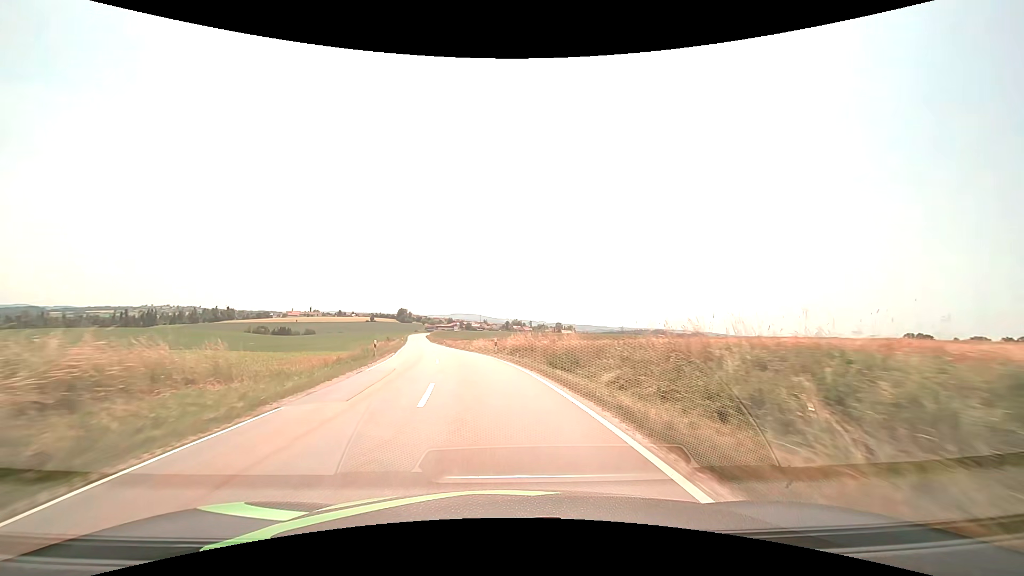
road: tertiary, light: Day
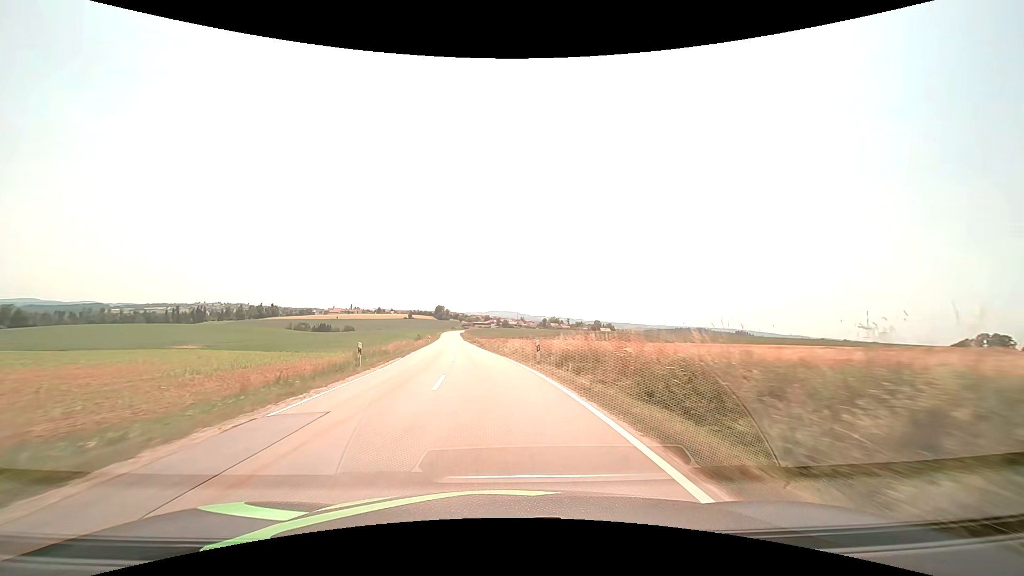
(-0.3, +9.1) m; -3°
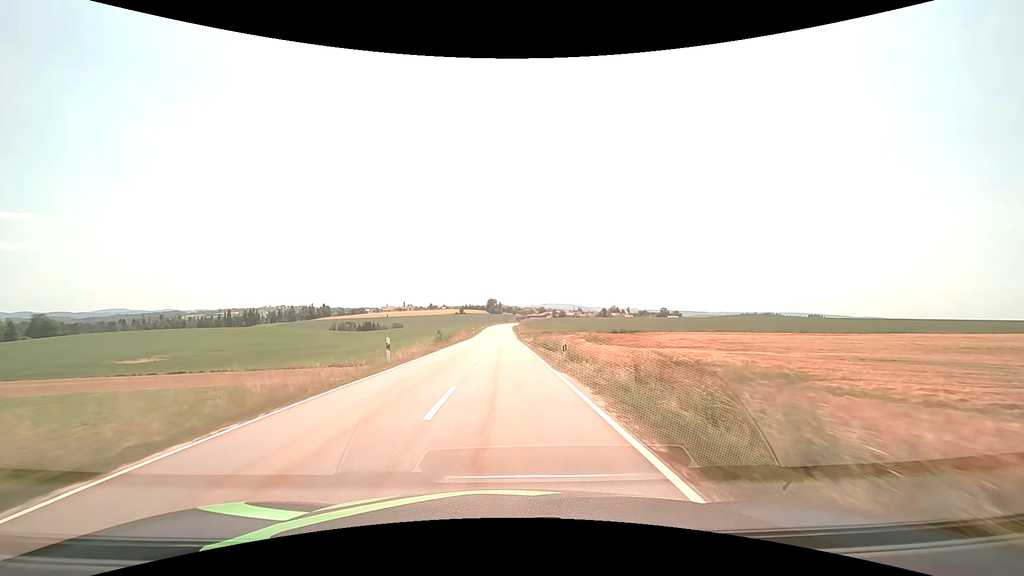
(-5.0, +54.4) m; -7°
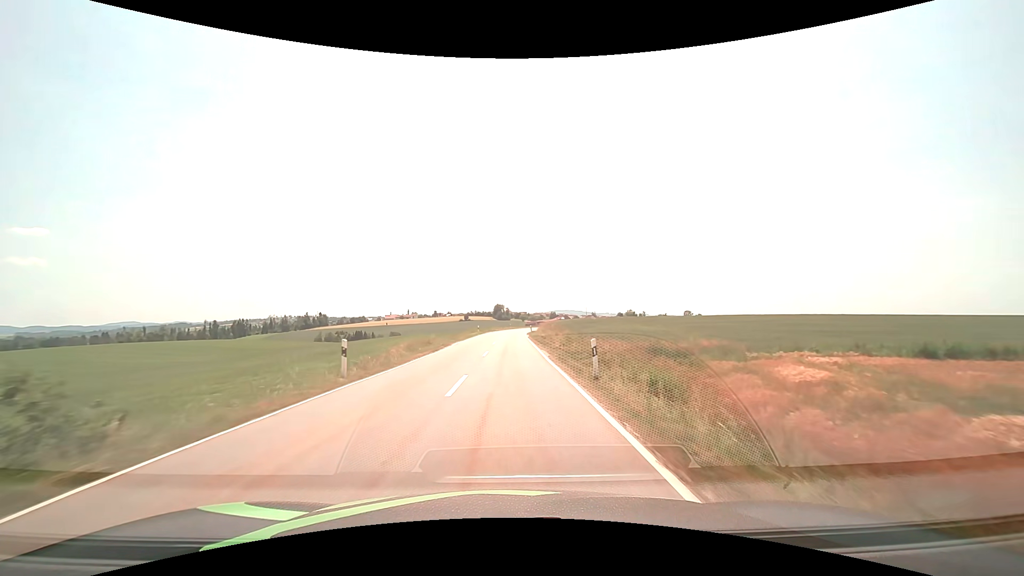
(-0.4, +60.2) m; -1°
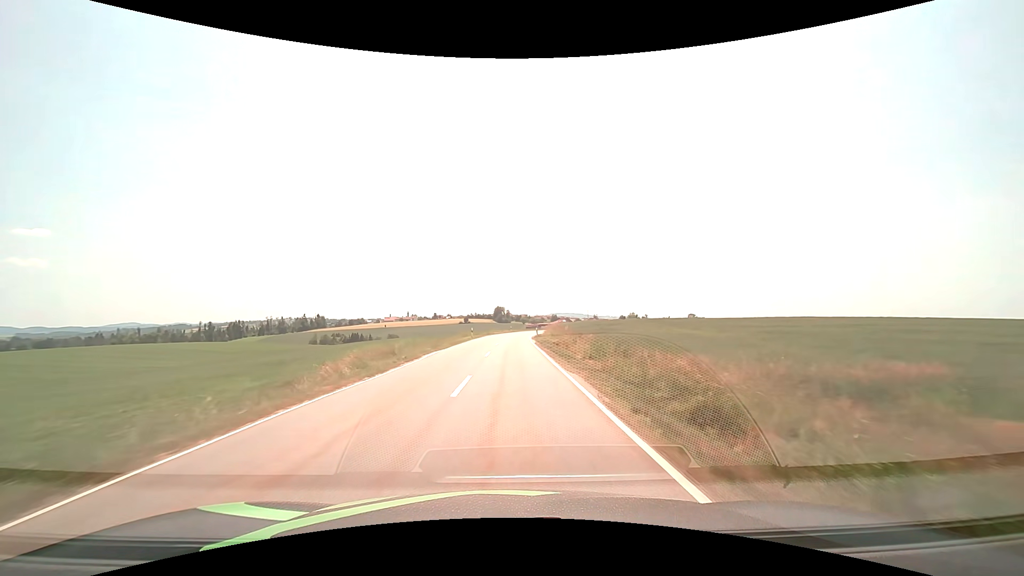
(0.0, +12.3) m; 0°
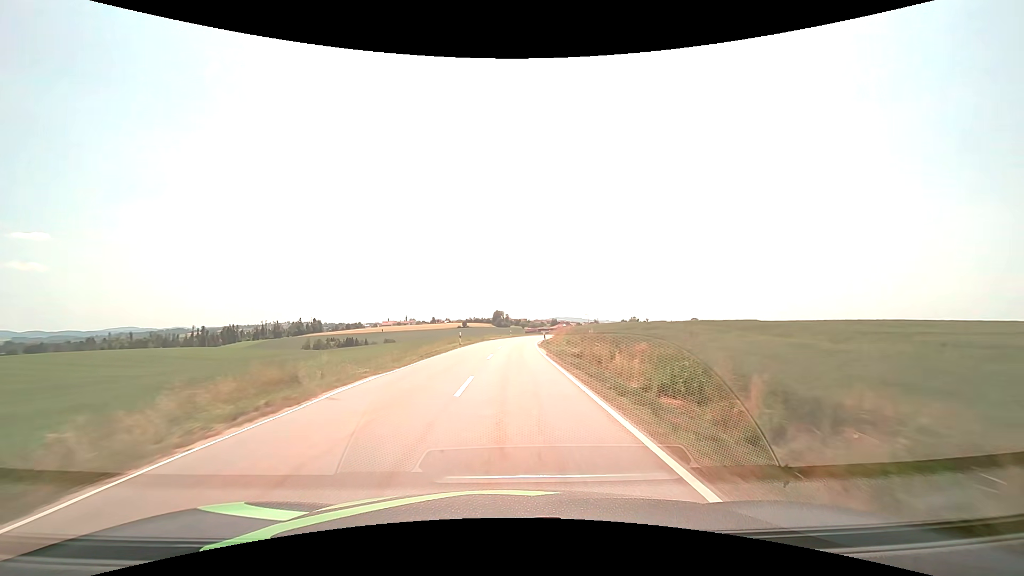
(0.0, +12.3) m; 0°
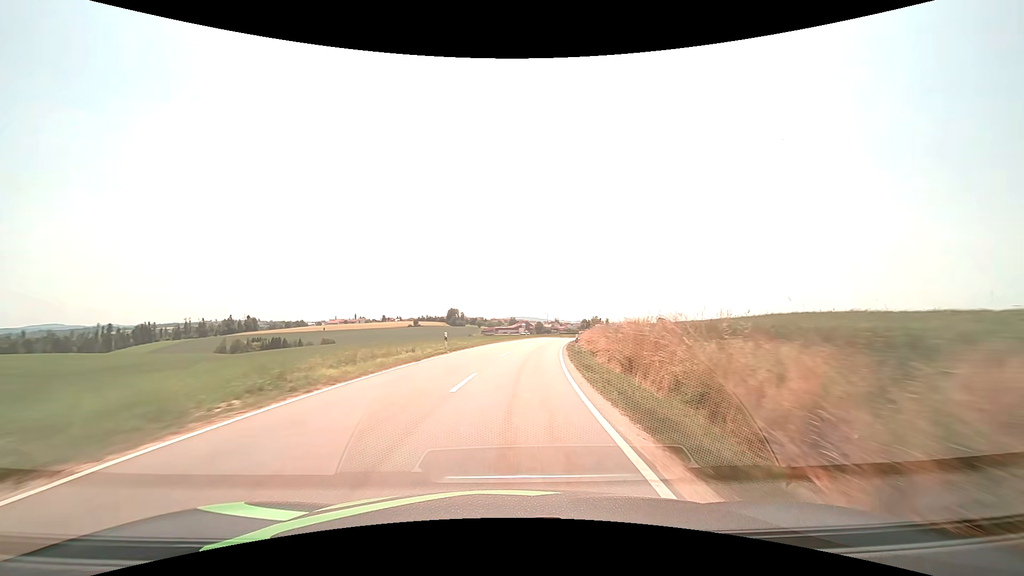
(+1.3, +48.9) m; +4°
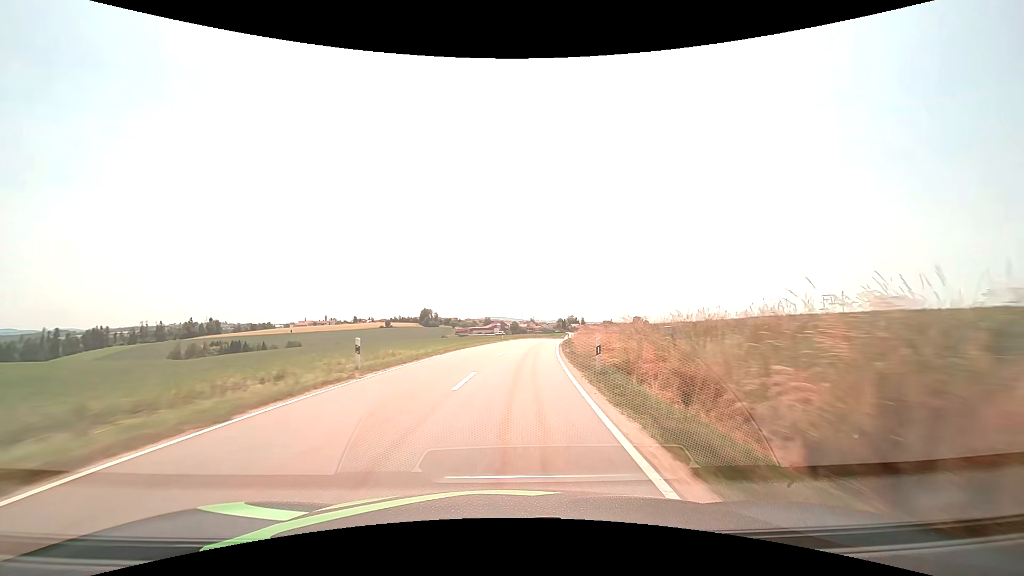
(+0.4, +12.2) m; +3°
(0, +10) (+1, +20) (+2, +30) (+3, +40) (+4, +50) (+5, +60) (+6, +70) (+8, +80) (+9, +90) (+10, +99) m
